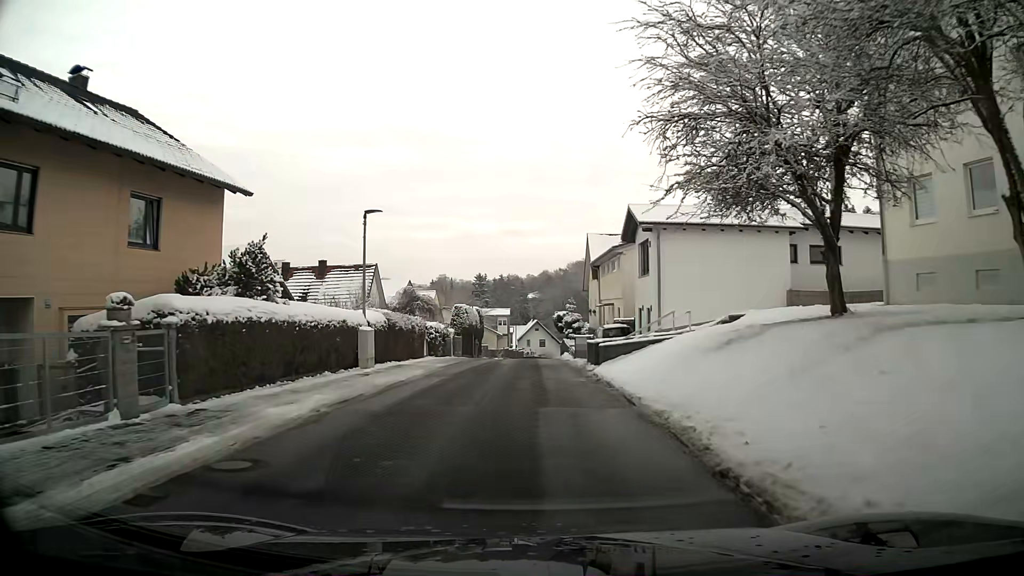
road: residential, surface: asphalt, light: Day
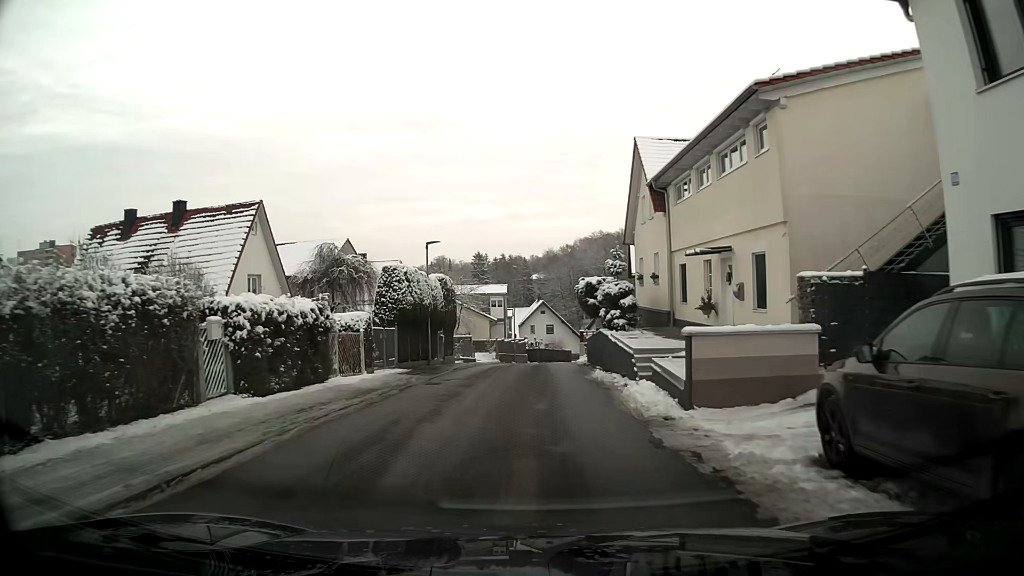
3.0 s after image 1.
(+0.1, +23.8) m; 0°
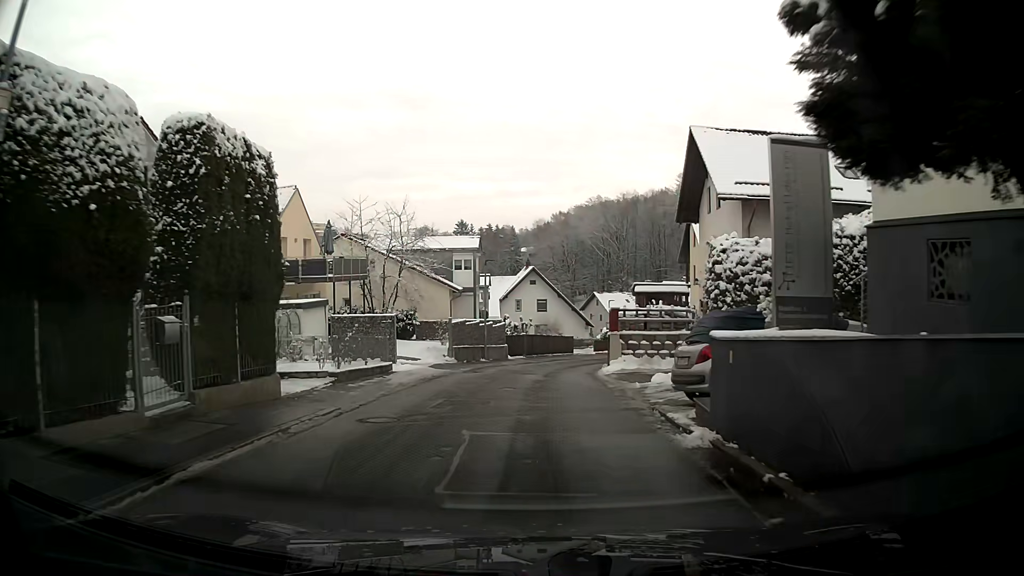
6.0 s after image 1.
(+0.2, +24.0) m; 0°
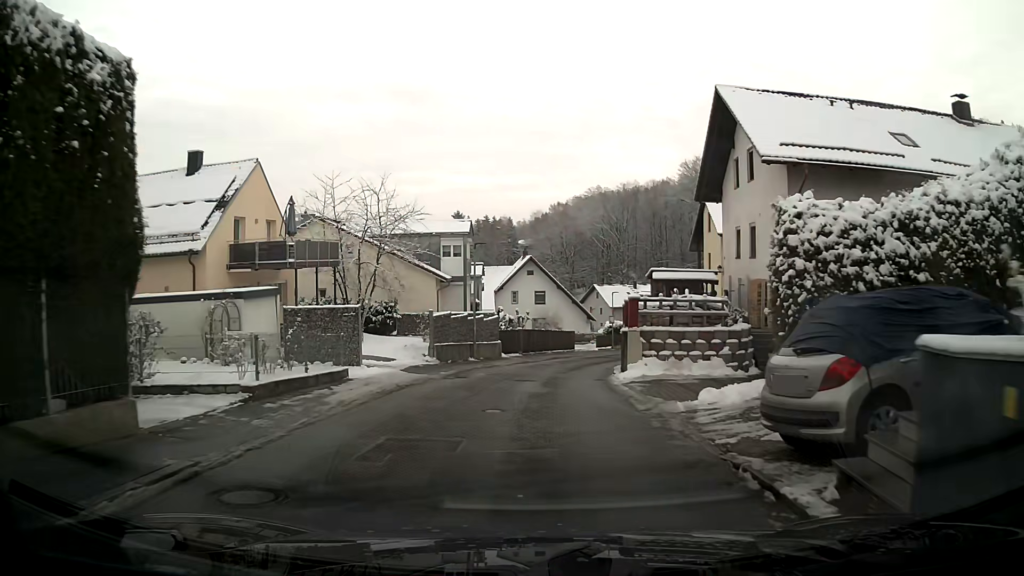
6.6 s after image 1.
(0.0, +4.8) m; 0°
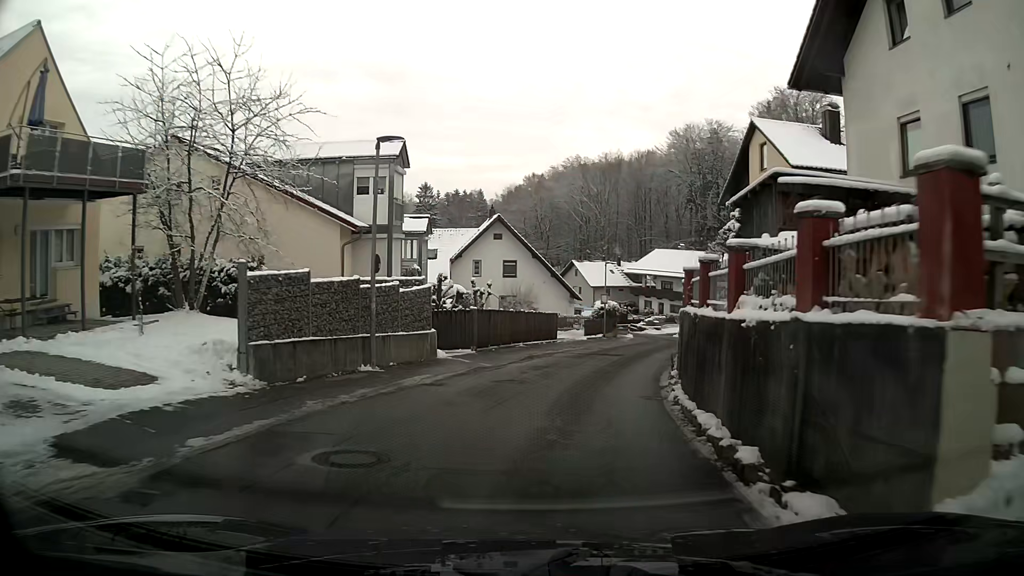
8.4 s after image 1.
(+0.4, +14.8) m; +4°
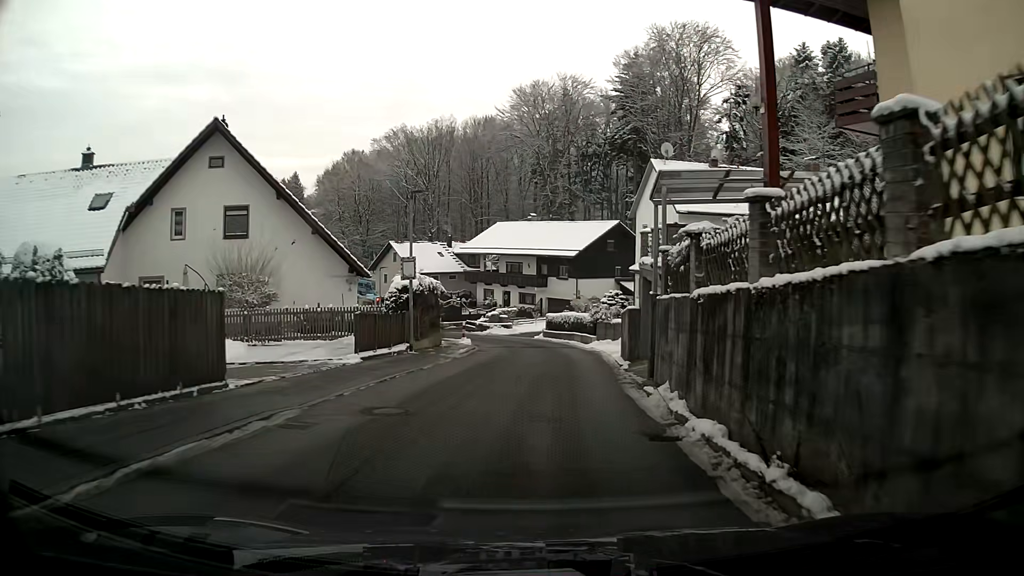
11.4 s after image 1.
(+3.0, +24.3) m; +13°
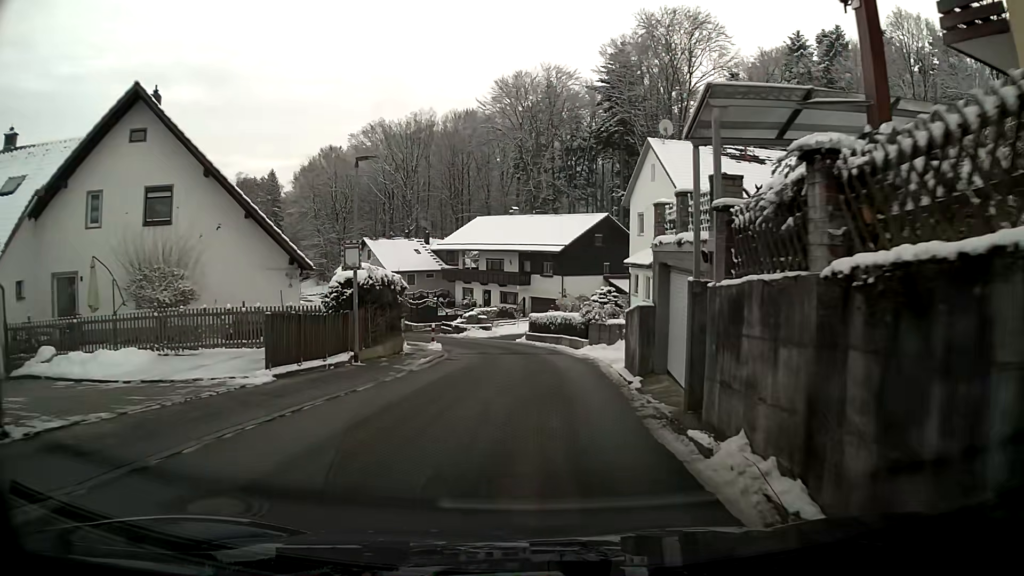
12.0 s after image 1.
(0.0, +4.9) m; +1°
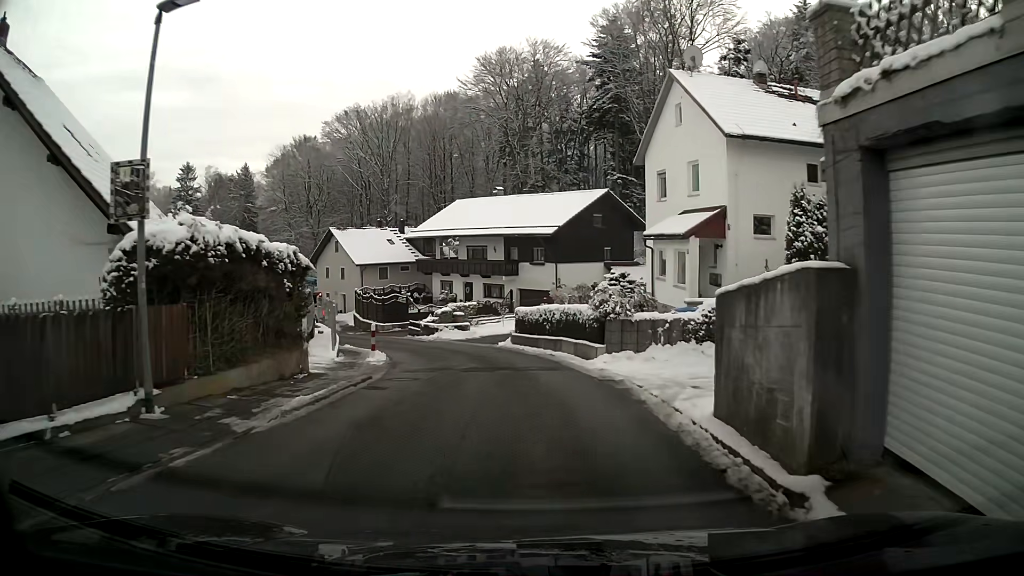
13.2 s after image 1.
(+0.1, +9.4) m; +1°
(0, +10) (-2, +20) (-5, +29) (-9, +38) (-15, +46) (-21, +54) (-28, +62) (-34, +69) (-42, +75) (-52, +77) m
